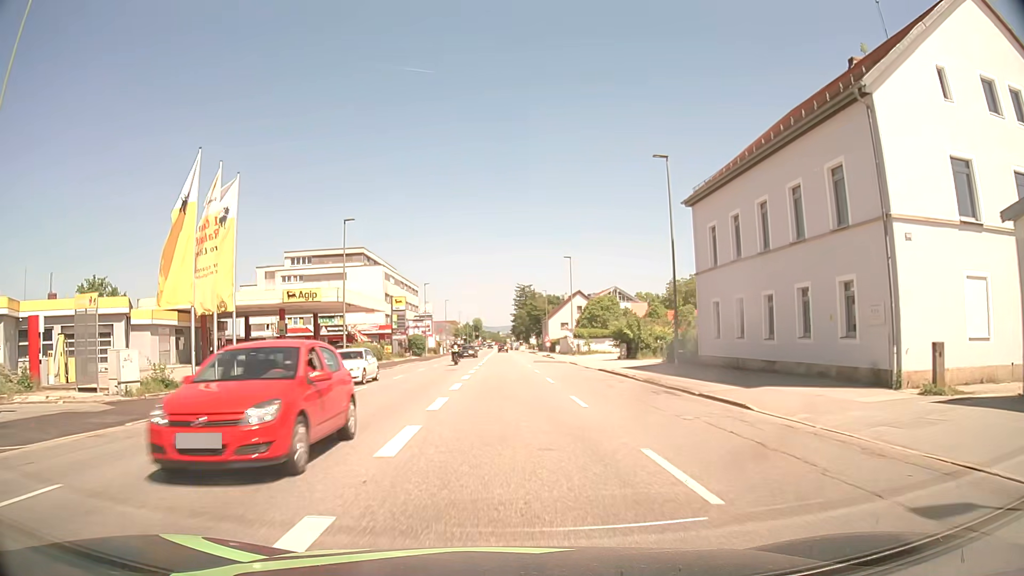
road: tertiary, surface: asphalt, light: Day
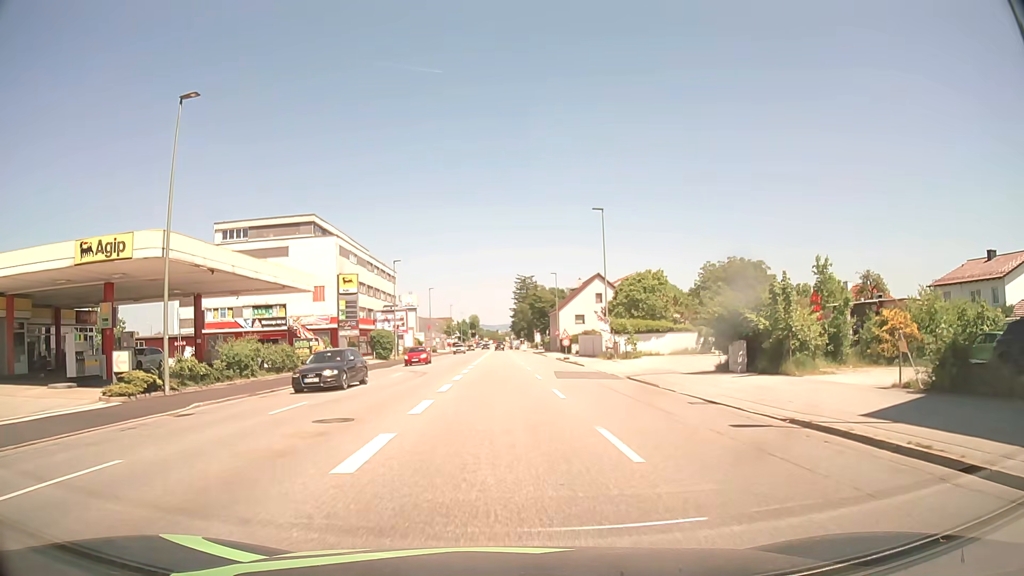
(+0.1, +24.9) m; 0°
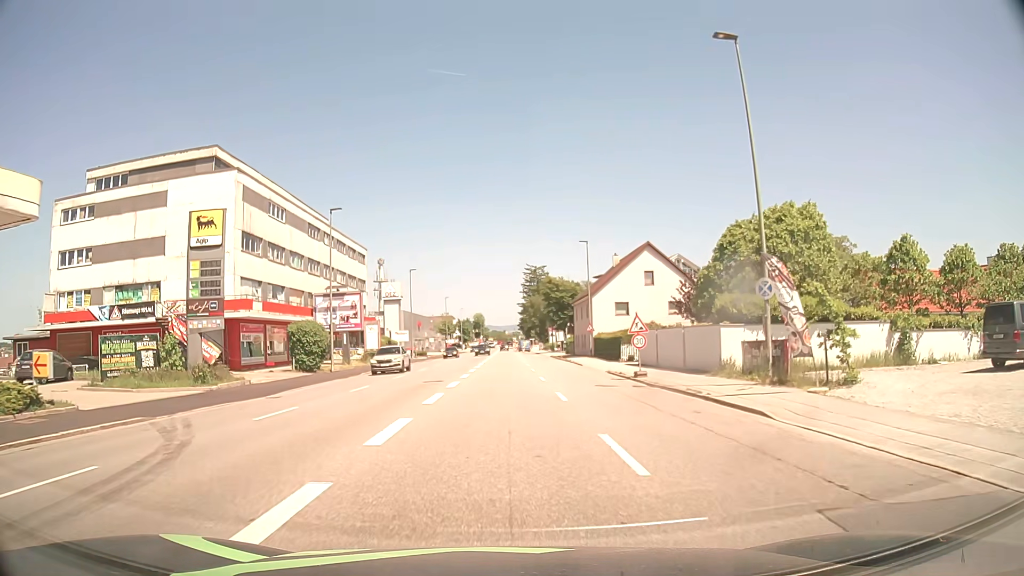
(0.0, +27.6) m; -1°
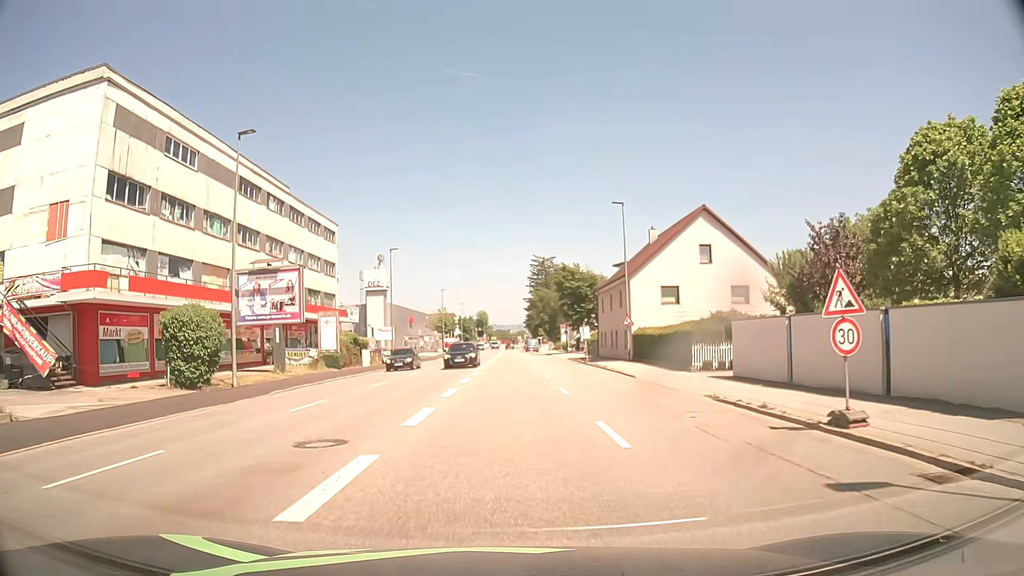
(0.0, +16.3) m; 0°
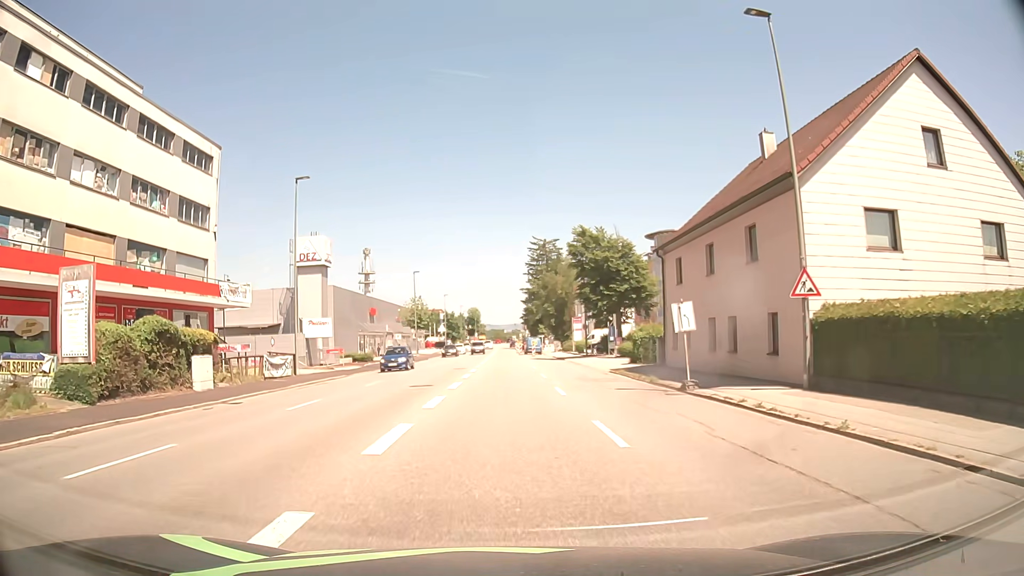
(+0.2, +26.9) m; 0°
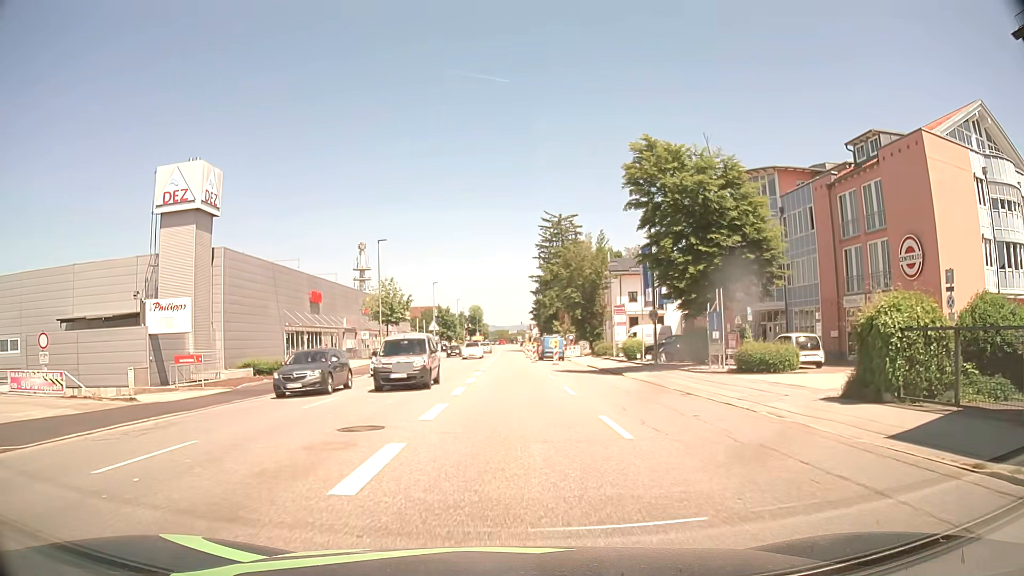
(0.0, +26.2) m; 0°
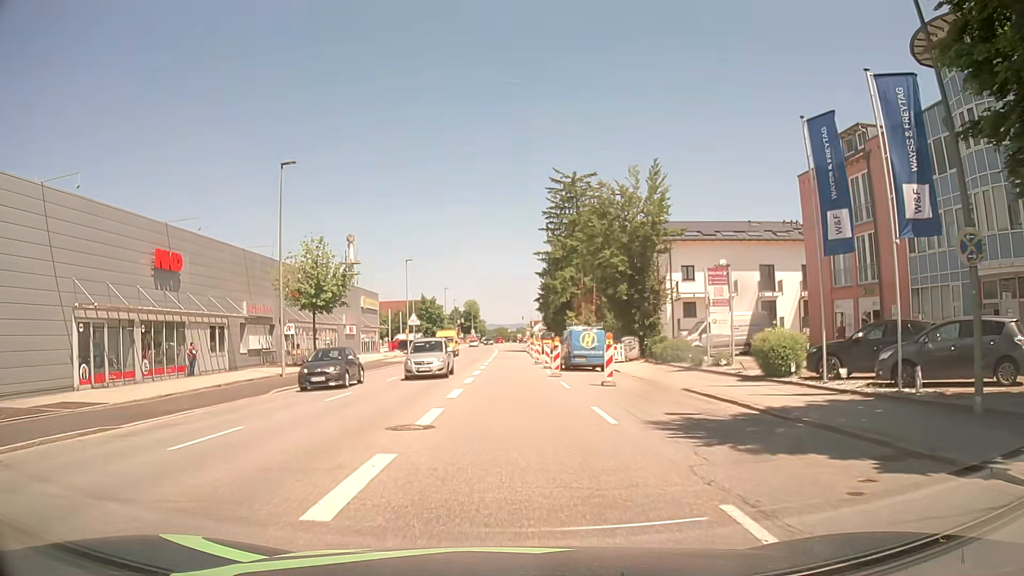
(+0.2, +25.0) m; 0°
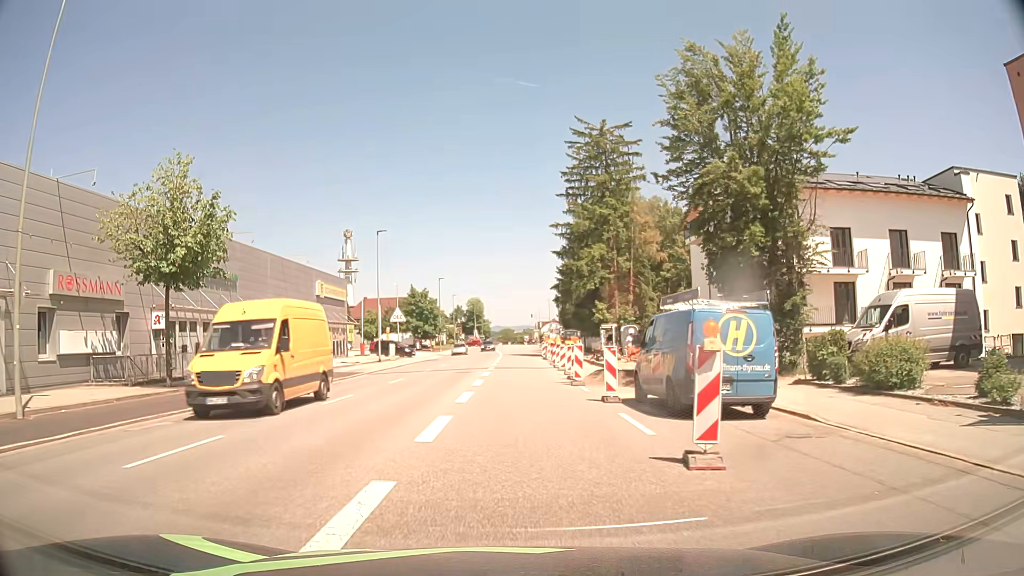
(0.0, +19.7) m; 0°
(0, +10) (0, +20) (0, +30) (0, +40) (+1, +50) (+1, +60) (0, +70) (0, +80) (0, +90) (0, +100) m
